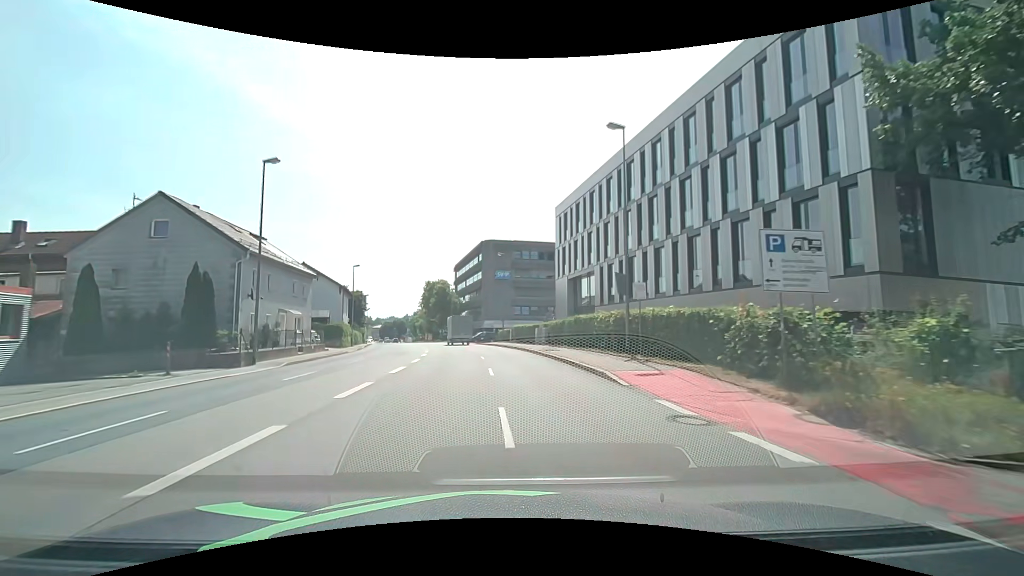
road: primary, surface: asphalt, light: Day
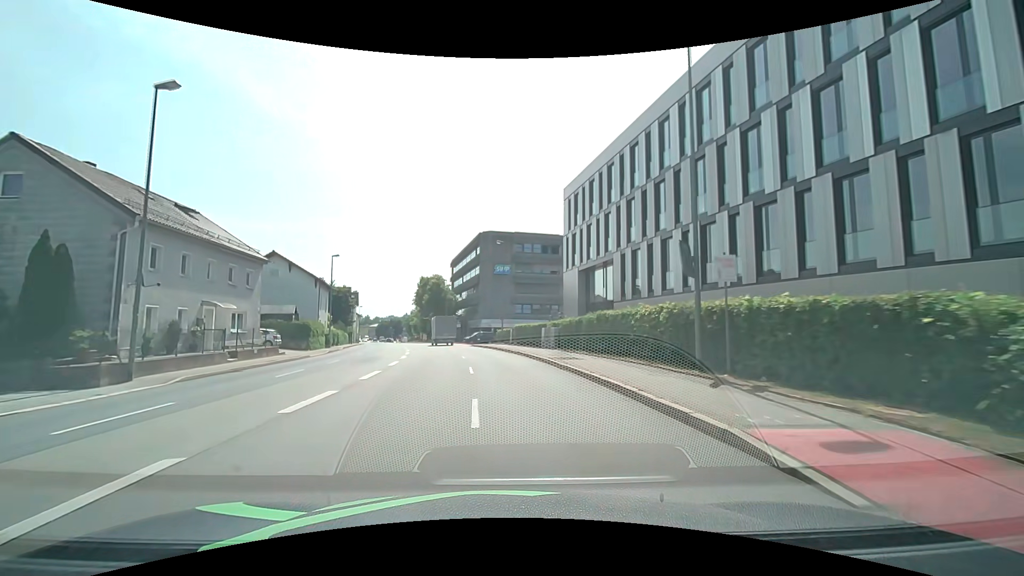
(0.0, +7.9) m; 0°
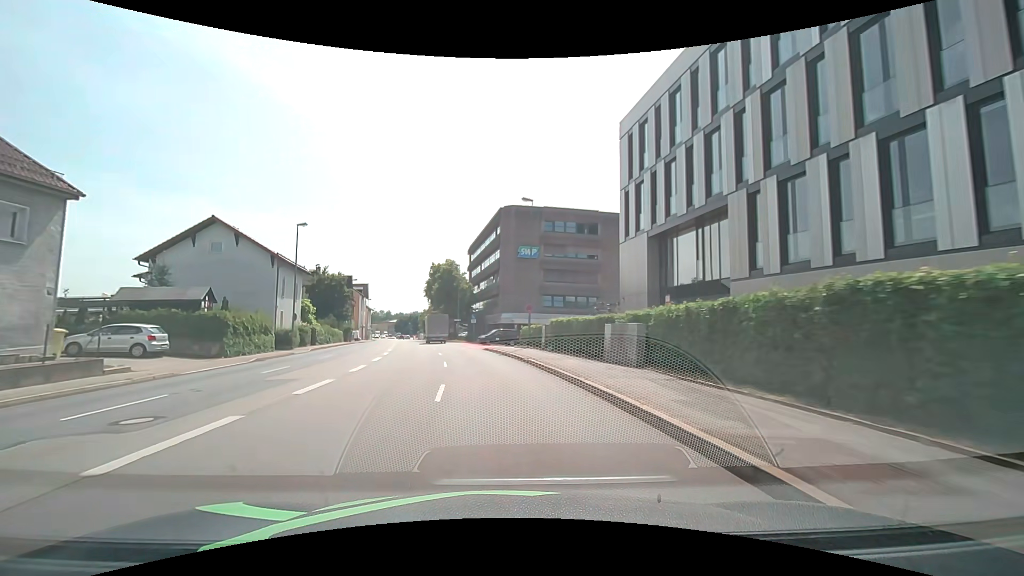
(-0.2, +15.6) m; -2°
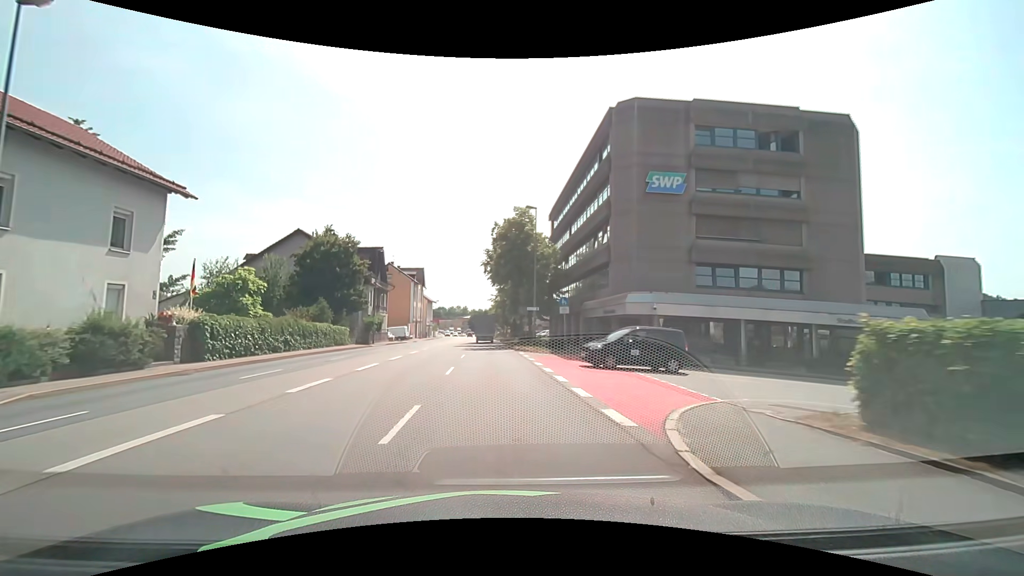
(-2.5, +30.4) m; -9°
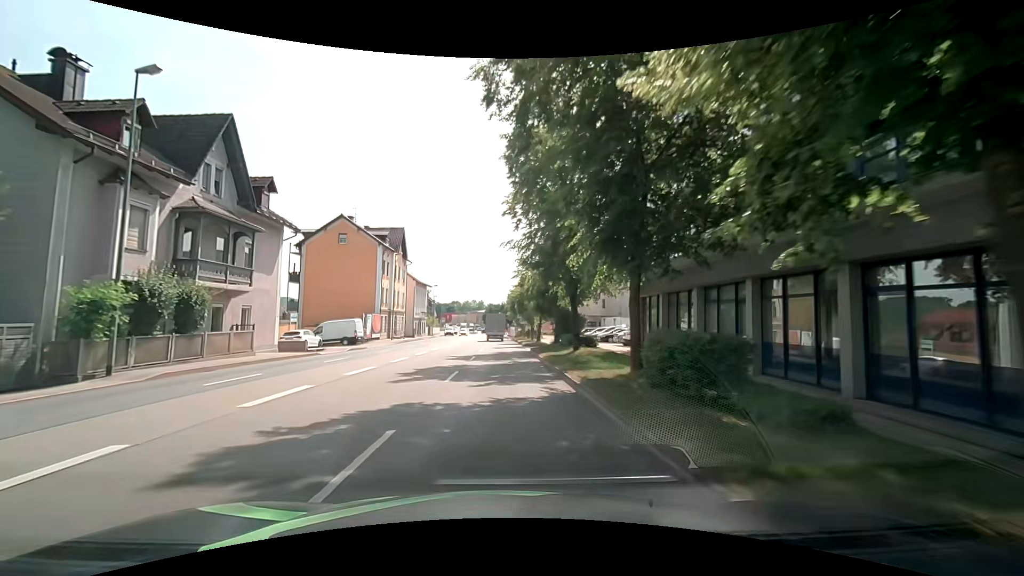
(-1.3, +38.3) m; -2°
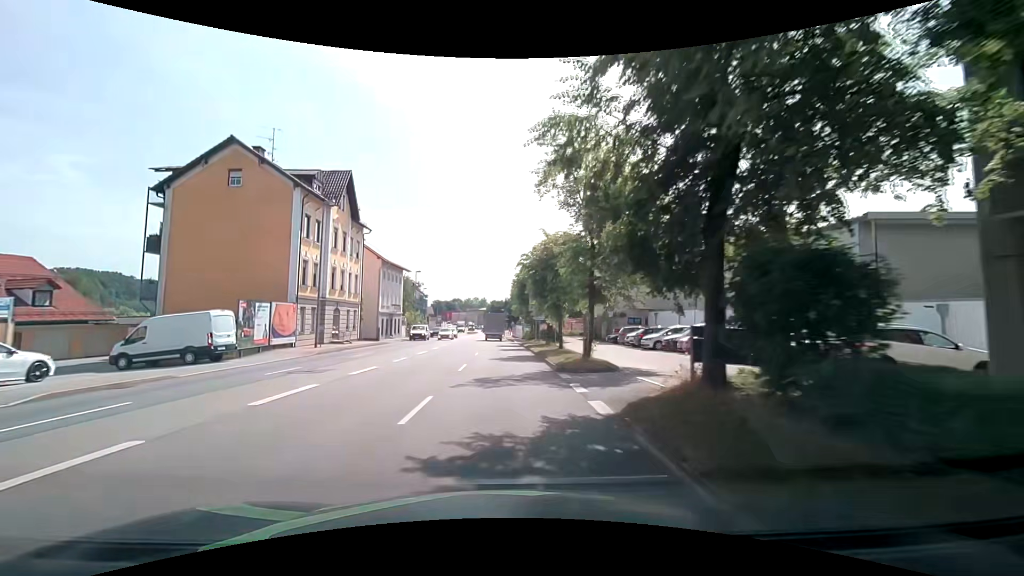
(-0.2, +23.8) m; -1°
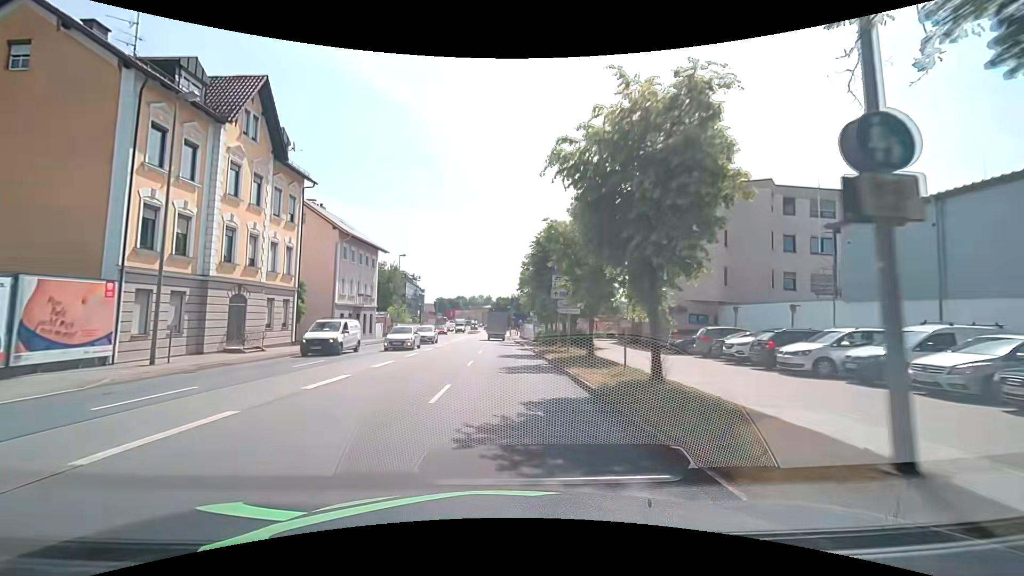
(0.0, +16.1) m; -1°
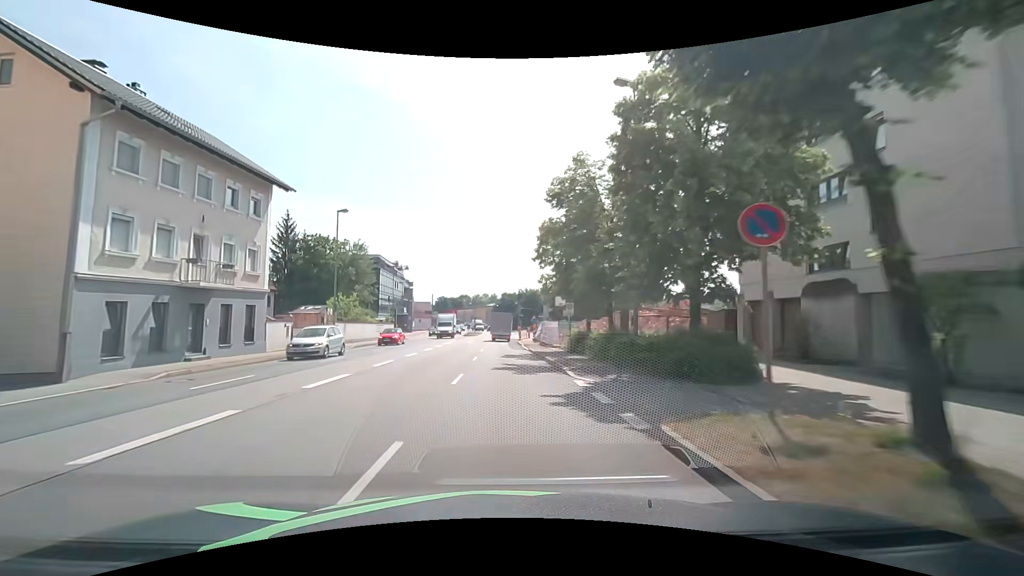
(+0.1, +24.2) m; +1°
(0, +10) (0, +20) (-1, +30) (-1, +40) (-1, +50) (-1, +60) (-1, +70) (-1, +80) (-1, +90) (-1, +100) m
